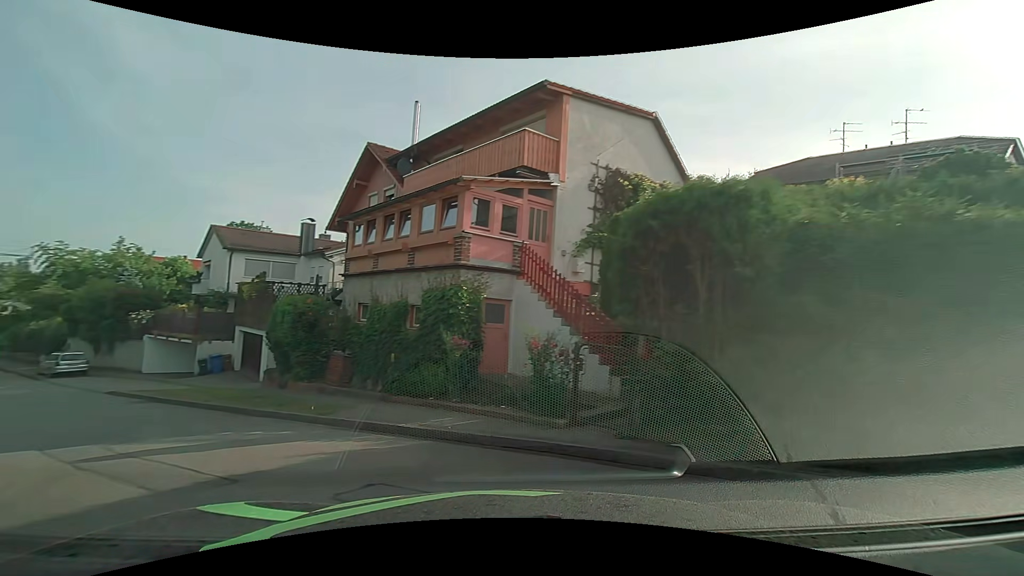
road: residential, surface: asphalt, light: Day
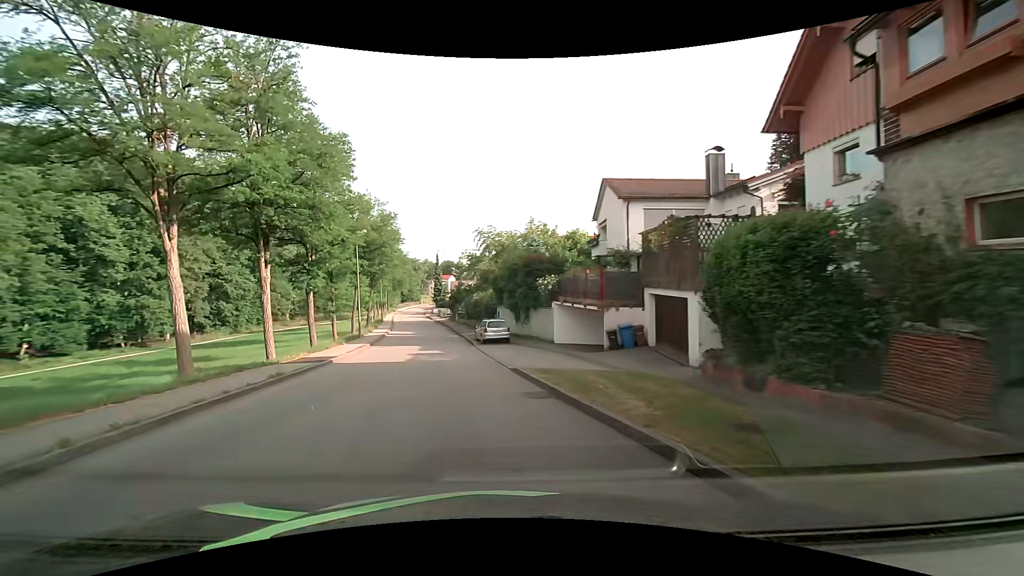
(-4.4, +9.4) m; -42°
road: unclassified
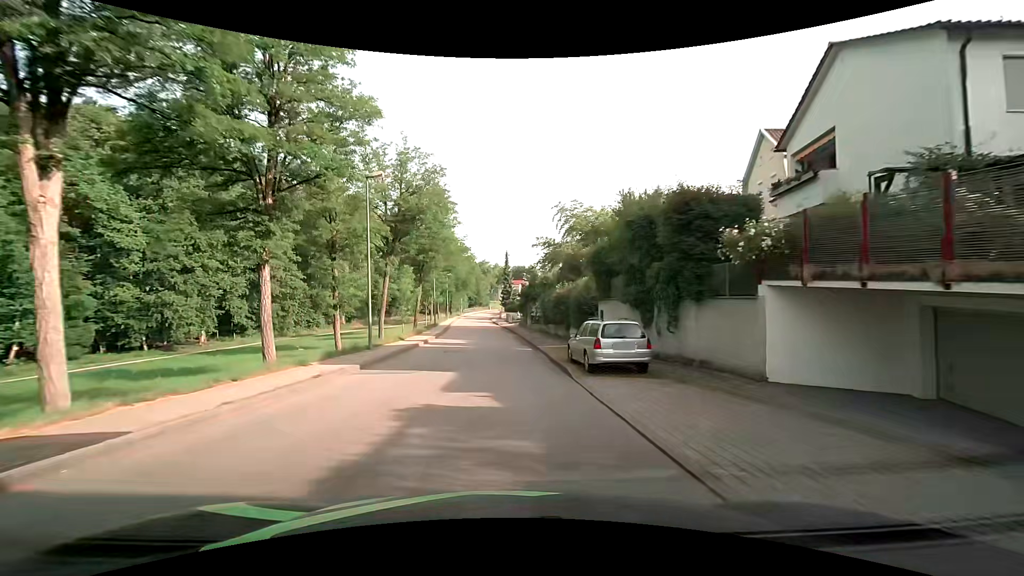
(-1.7, +16.3) m; -8°
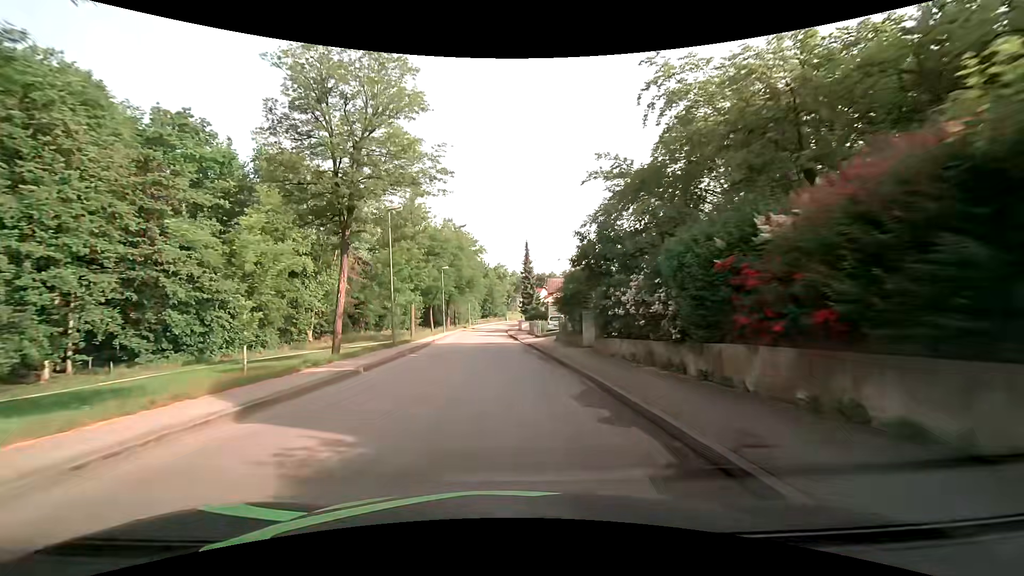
(-0.7, +27.3) m; -2°
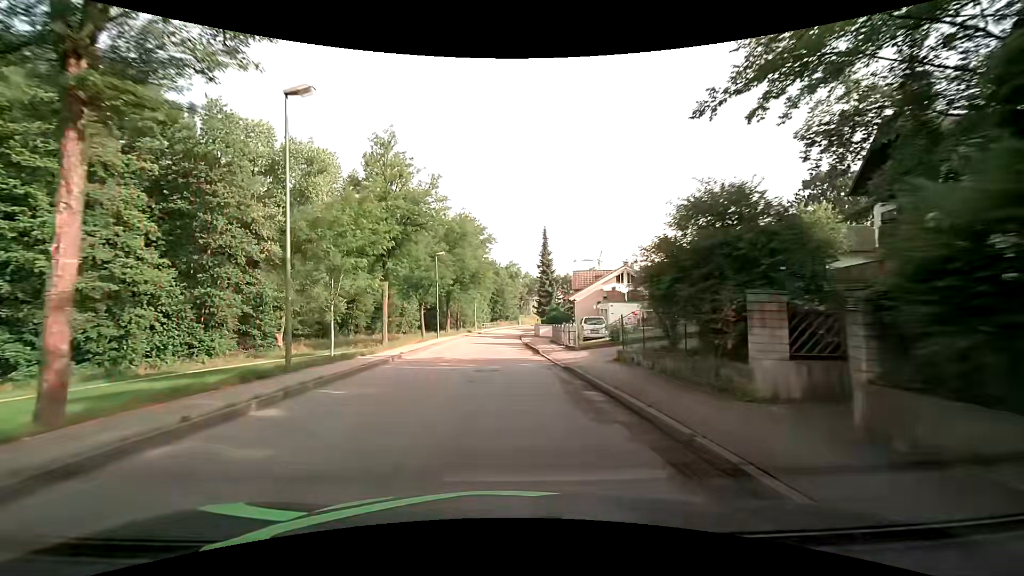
(-0.3, +14.6) m; -2°
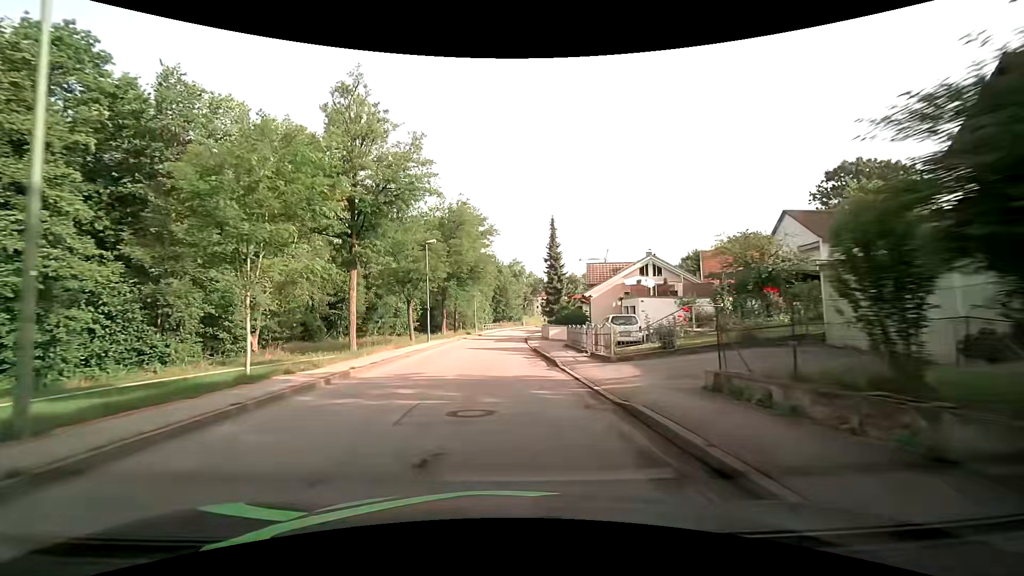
(0.0, +7.3) m; -1°
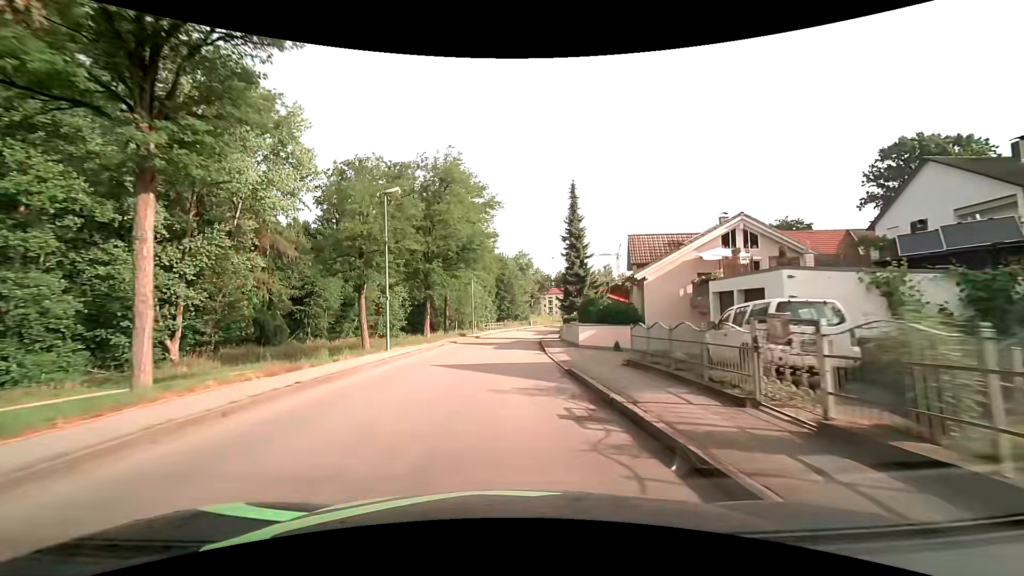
(0.0, +14.6) m; 0°
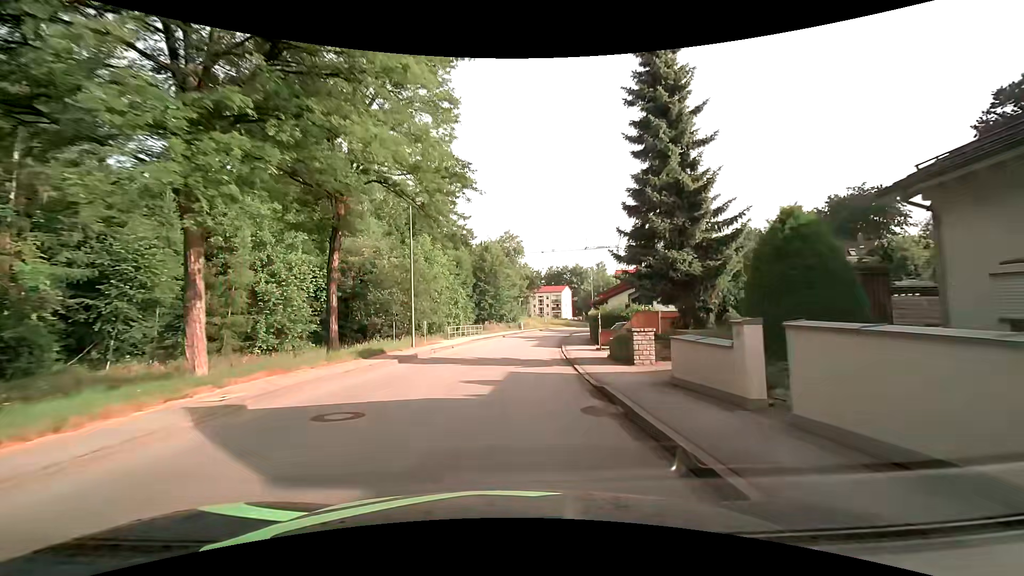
(+0.1, +29.0) m; +2°
(0, +10) (0, +20) (+1, +30) (+2, +40) (+3, +50) (+4, +60) (+6, +70) (+8, +79) (+10, +89) (+13, +99) m
